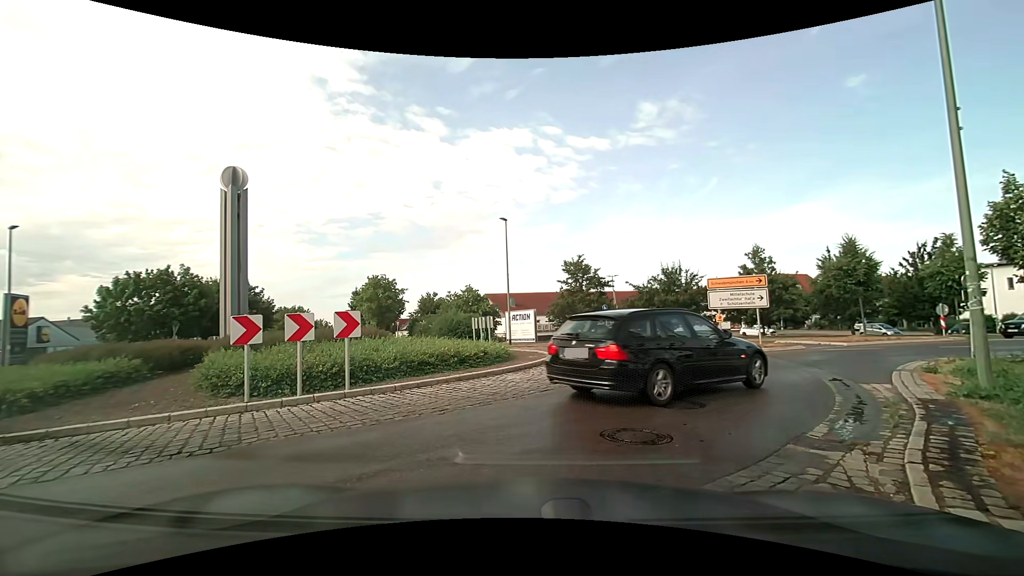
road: tertiary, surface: asphalt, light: Day
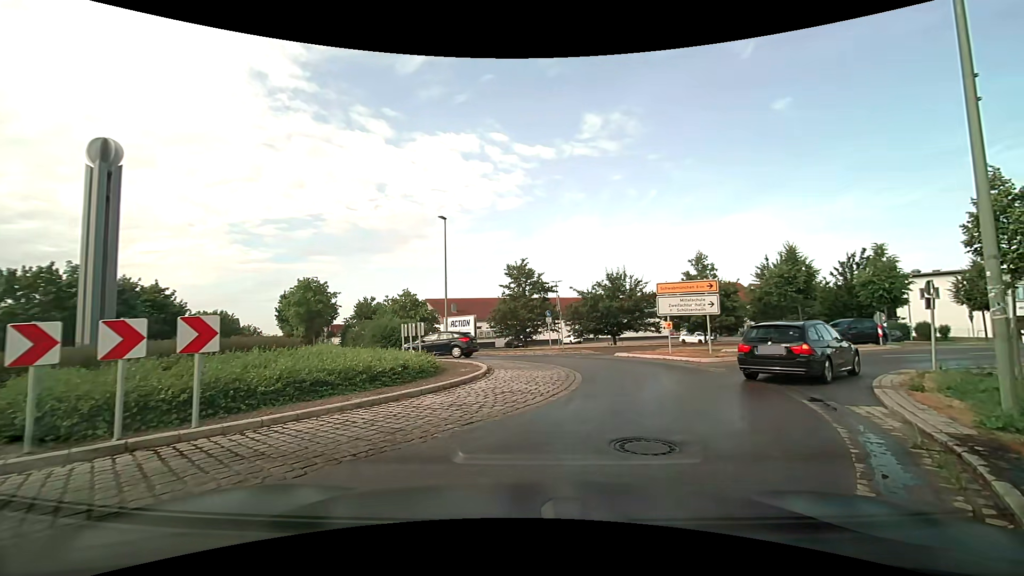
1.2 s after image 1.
(0.0, +2.4) m; +6°
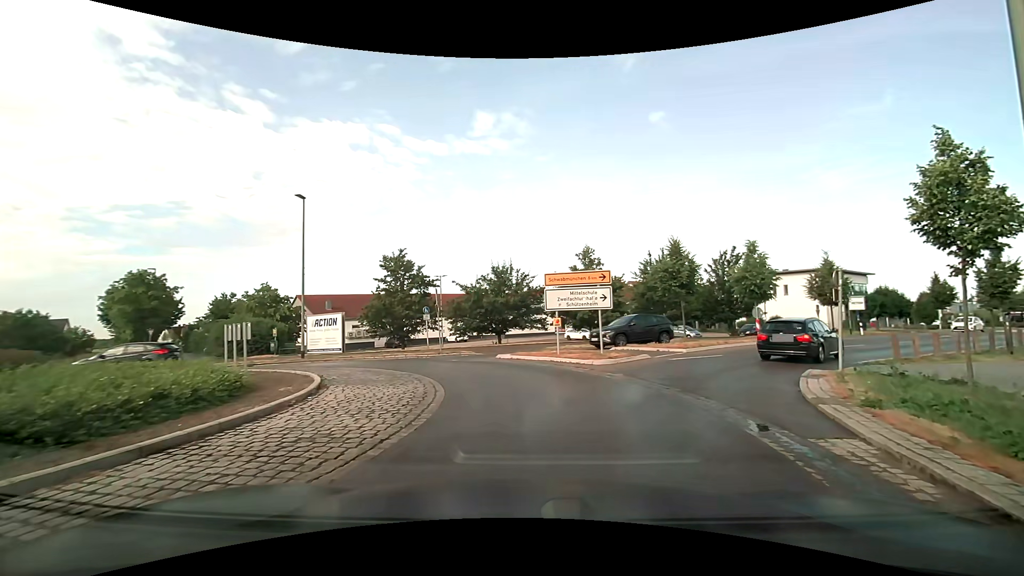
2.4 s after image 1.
(+0.3, +3.7) m; +12°
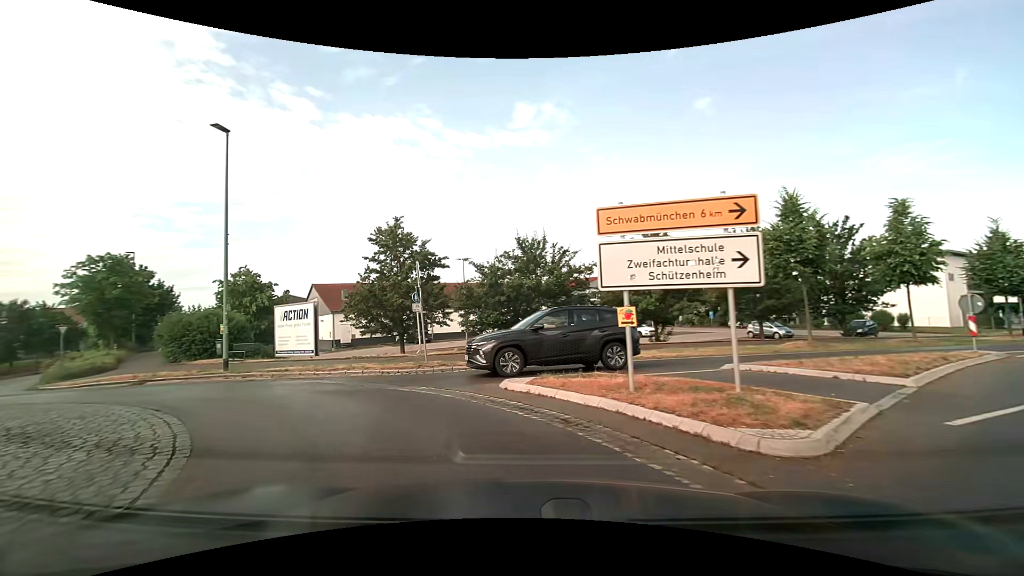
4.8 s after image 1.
(+0.4, +10.2) m; -4°
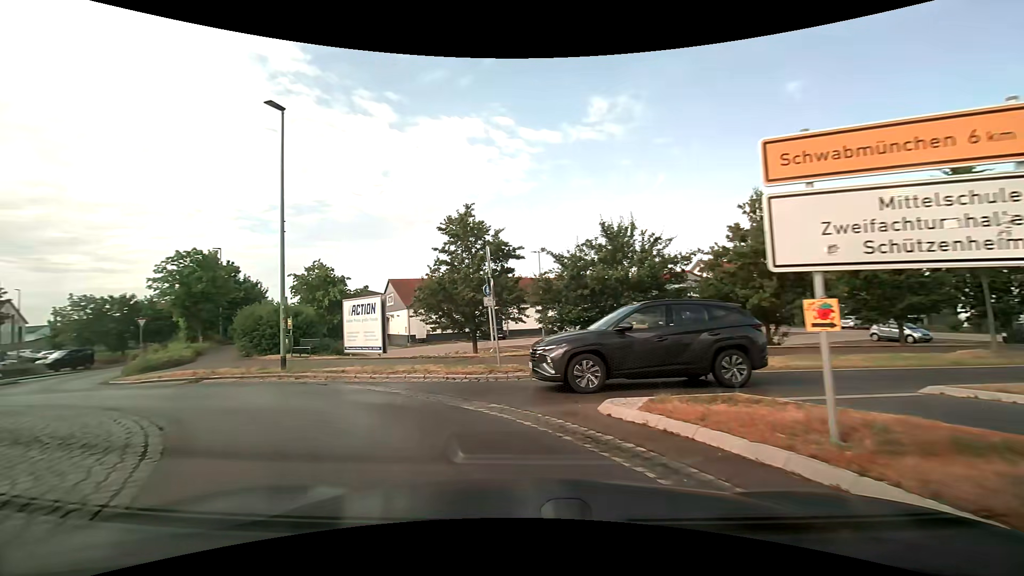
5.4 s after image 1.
(-0.2, +2.8) m; -9°
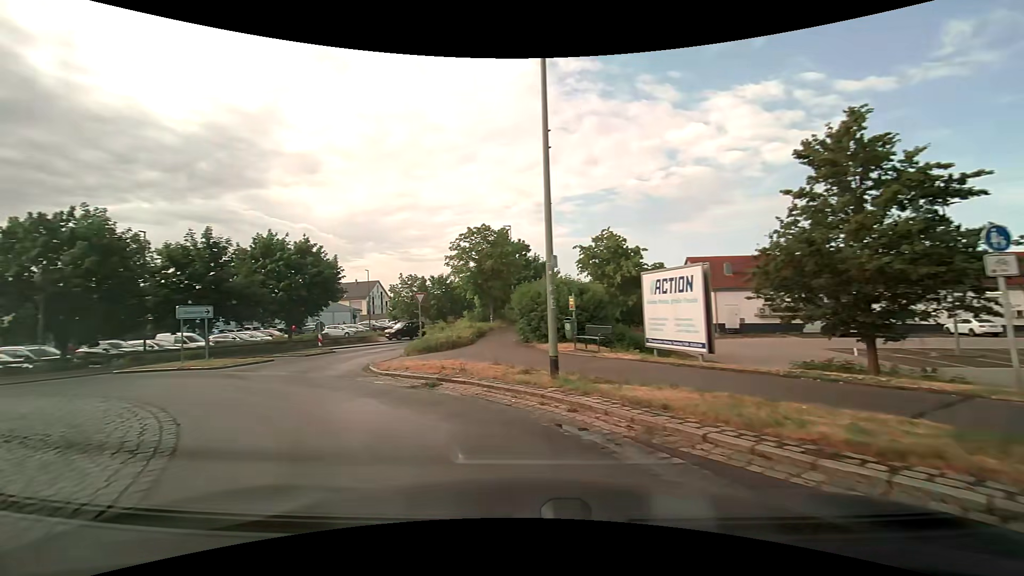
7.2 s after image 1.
(-2.2, +8.1) m; -32°
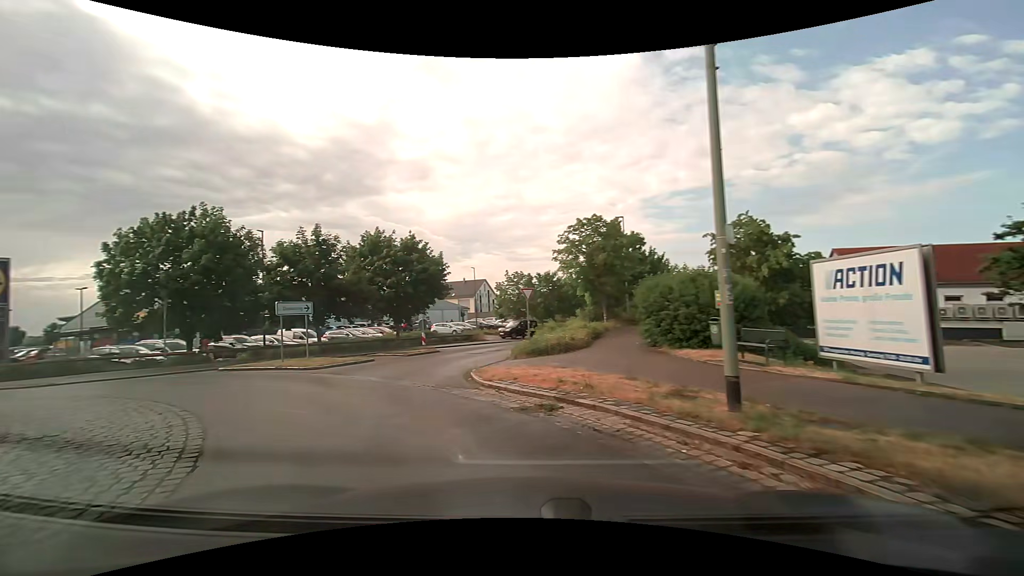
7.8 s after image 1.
(-0.3, +2.9) m; -12°
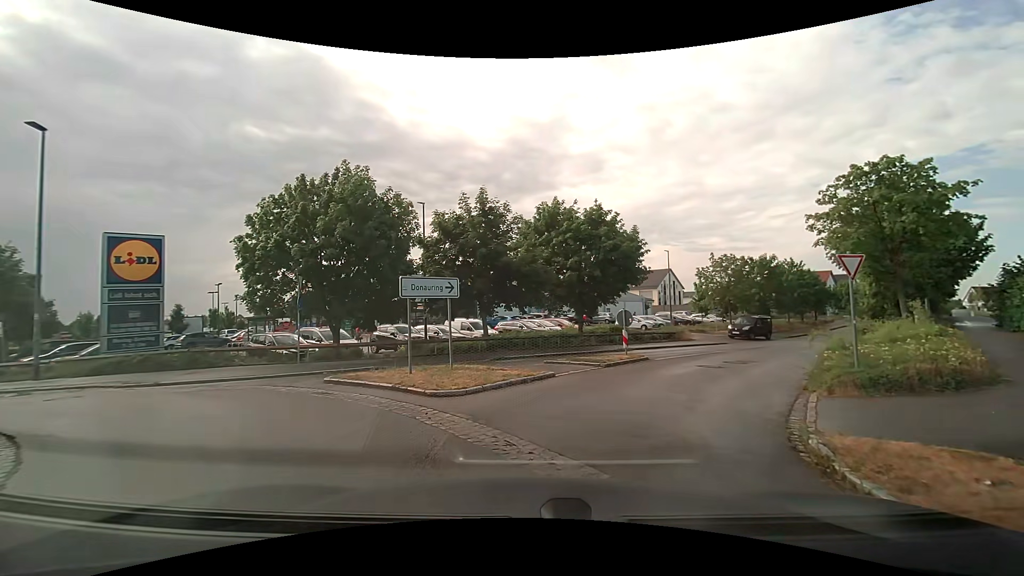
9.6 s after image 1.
(-2.0, +7.9) m; -22°
(+2, +10) (+7, +18) (+13, +26) (+19, +34) (+25, +42) (+31, +50) (+38, +58) (+44, +66) (+50, +73) (+56, +81) m
